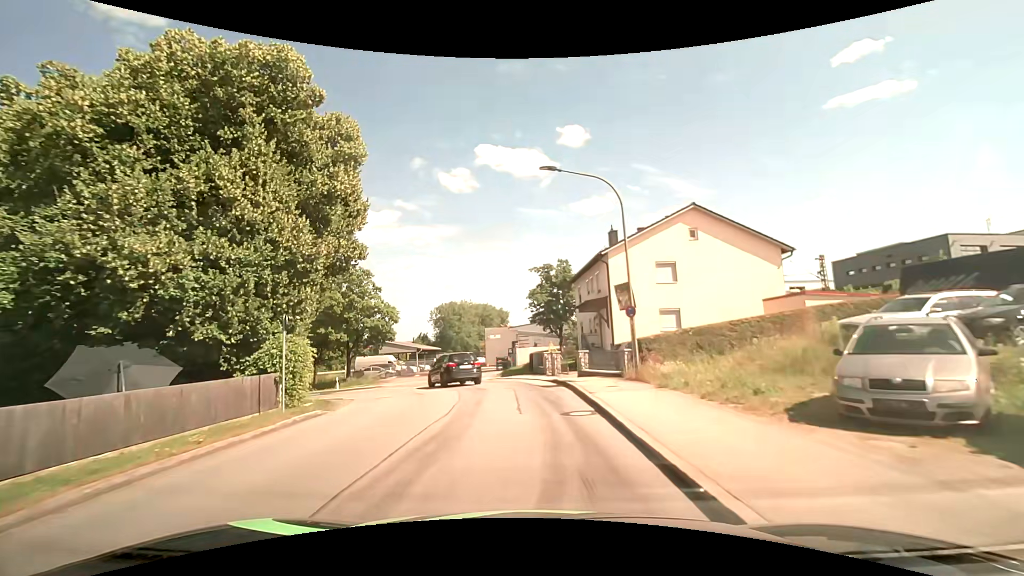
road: unclassified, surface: asphalt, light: Day
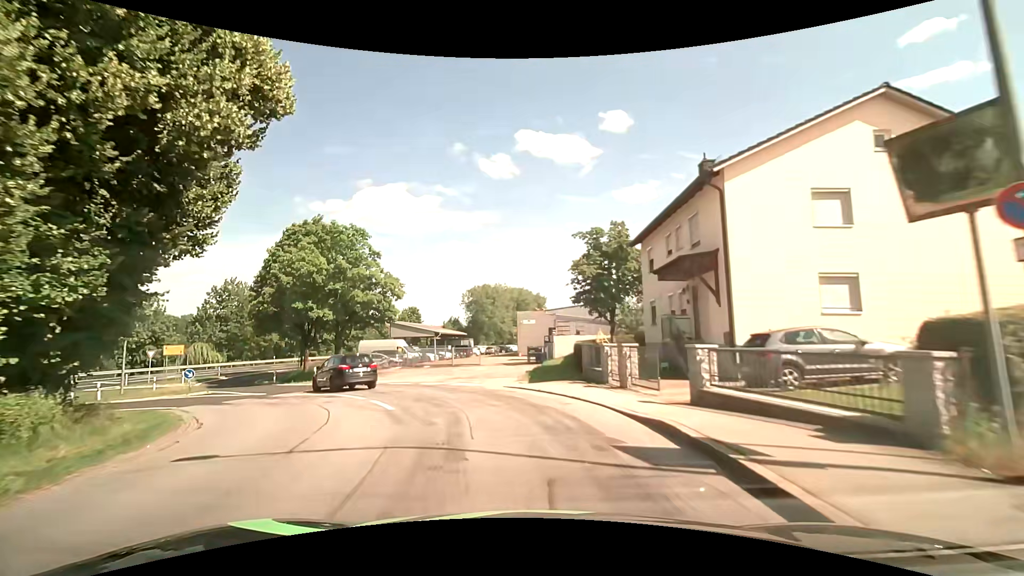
(-0.3, +12.1) m; -4°
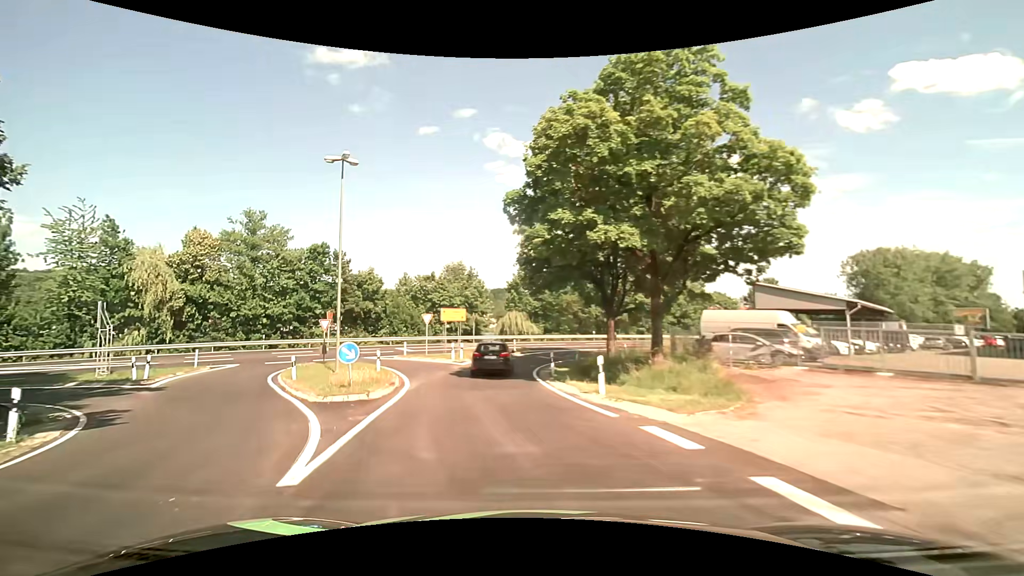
(-6.9, +21.5) m; -38°
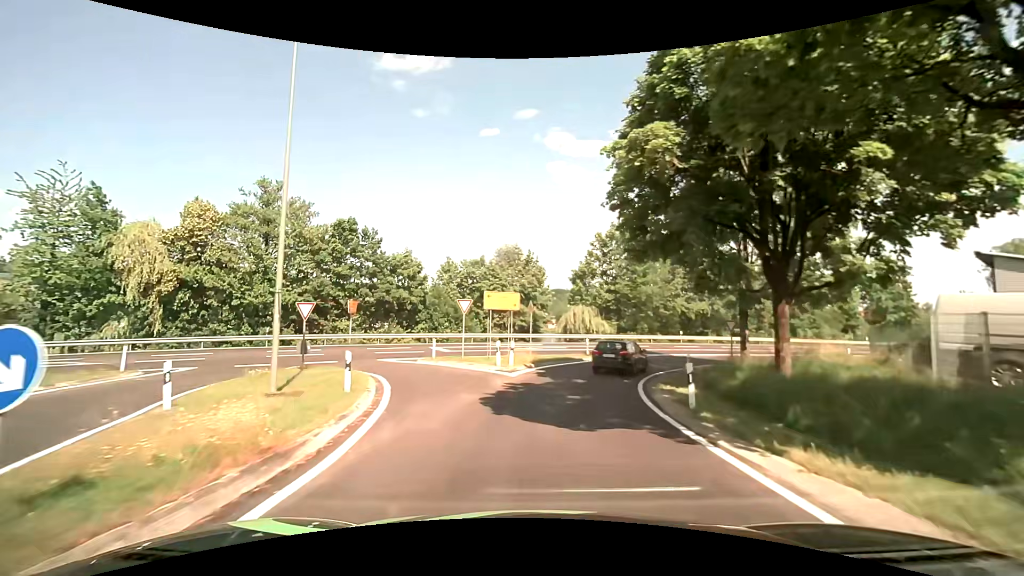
(-1.1, +11.6) m; -6°
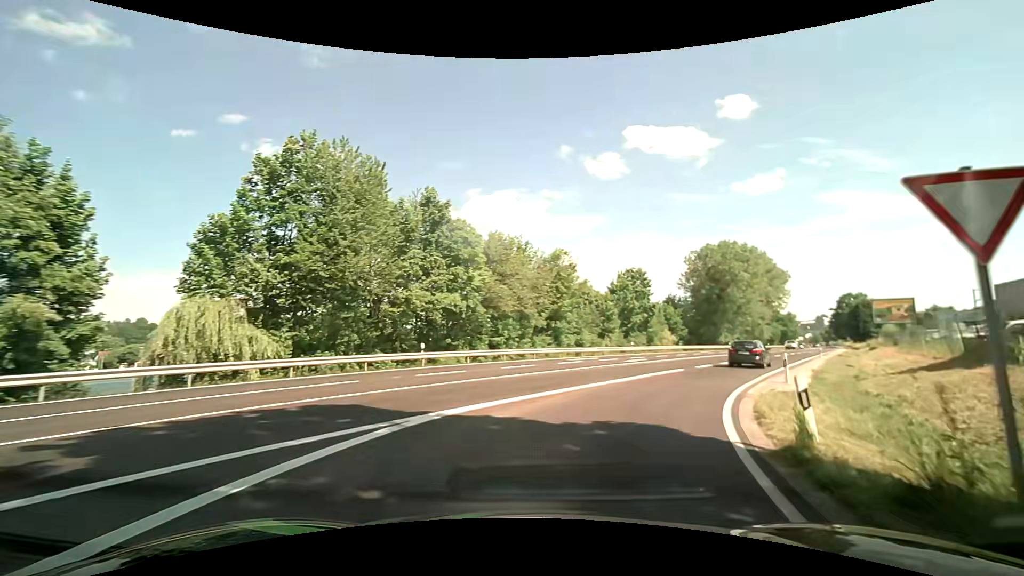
(+5.5, +28.3) m; +31°
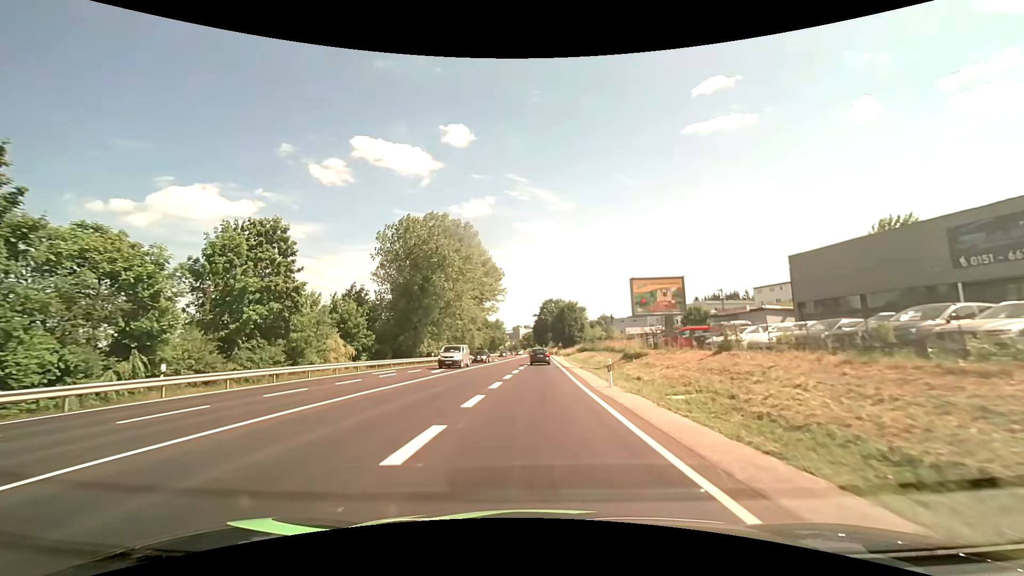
(+12.9, +32.0) m; +32°
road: primary
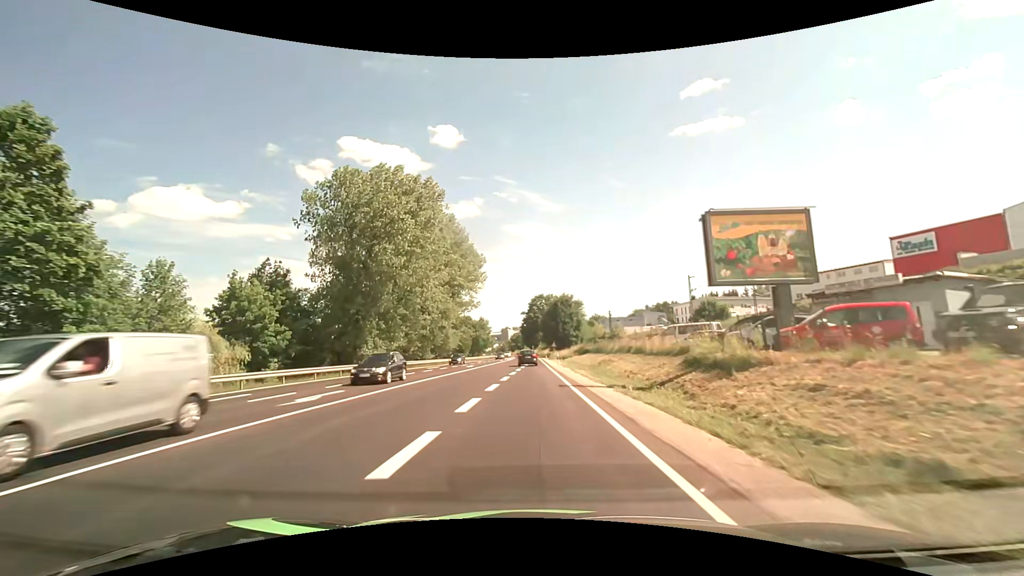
(+0.2, +19.1) m; +1°
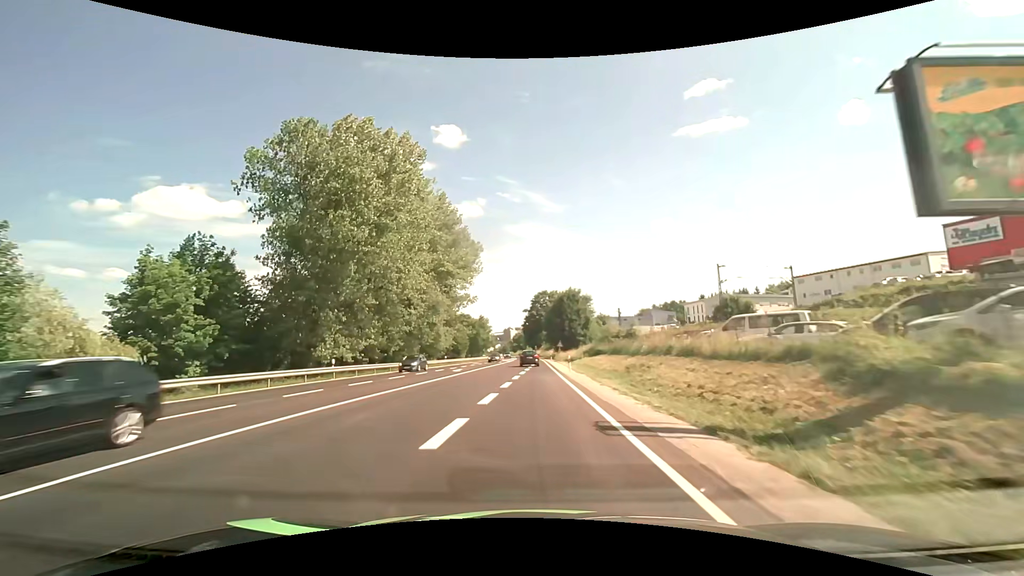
(0.0, +10.7) m; 0°
